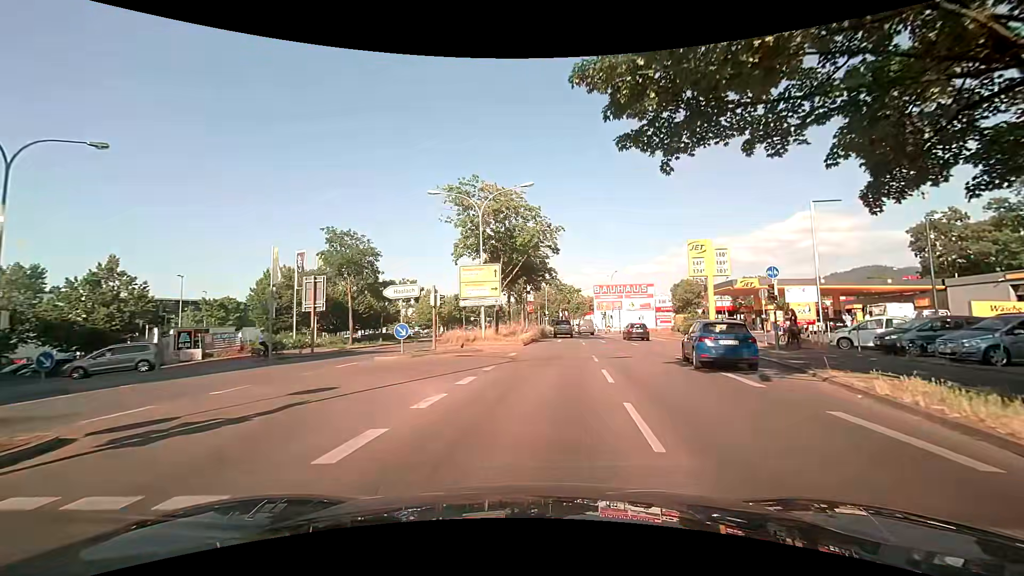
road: primary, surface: asphalt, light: Day
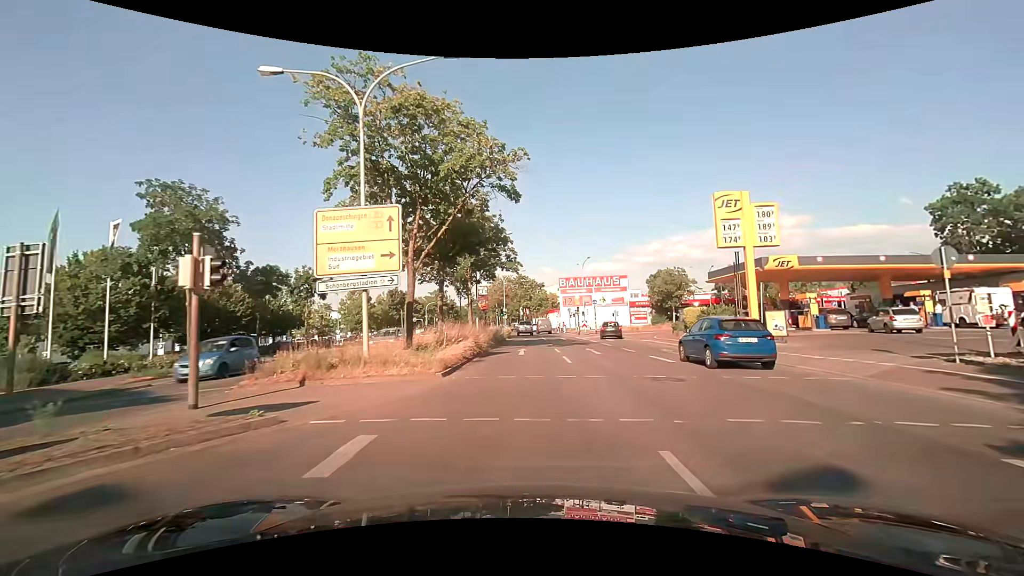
(+0.8, +15.4) m; +5°
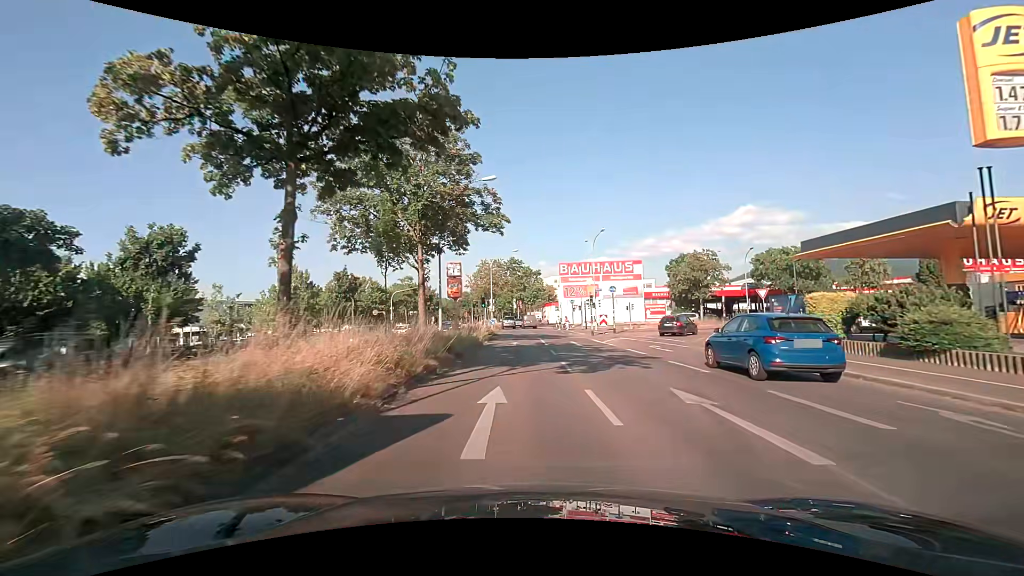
(+0.1, +16.3) m; +1°
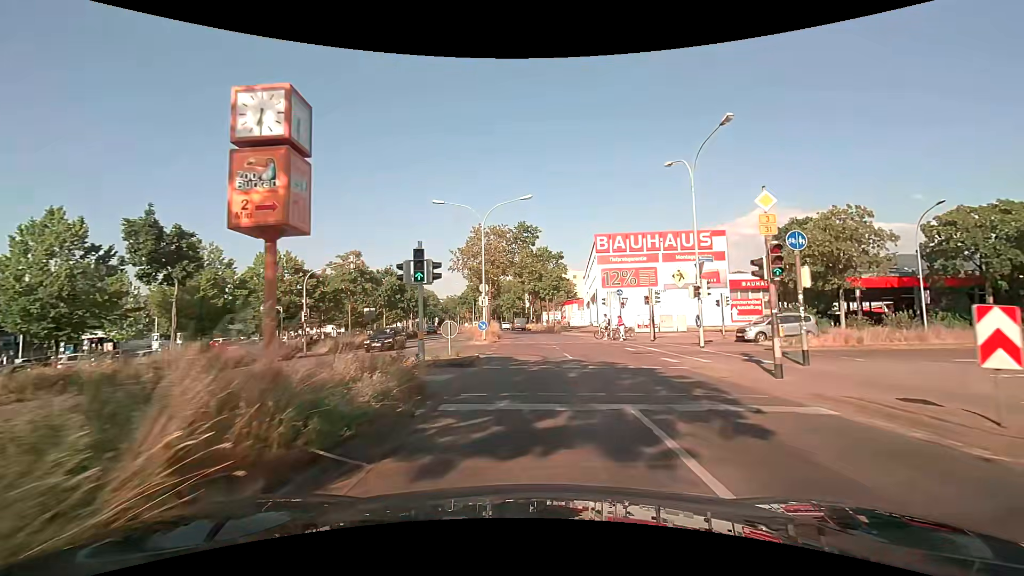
(-0.7, +26.8) m; -2°
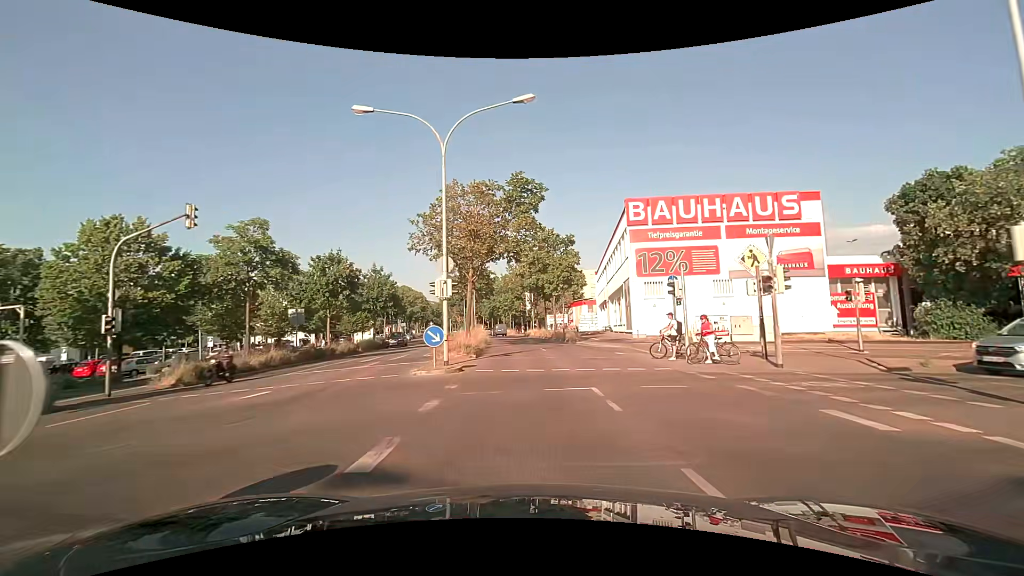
(-0.1, +15.8) m; -1°
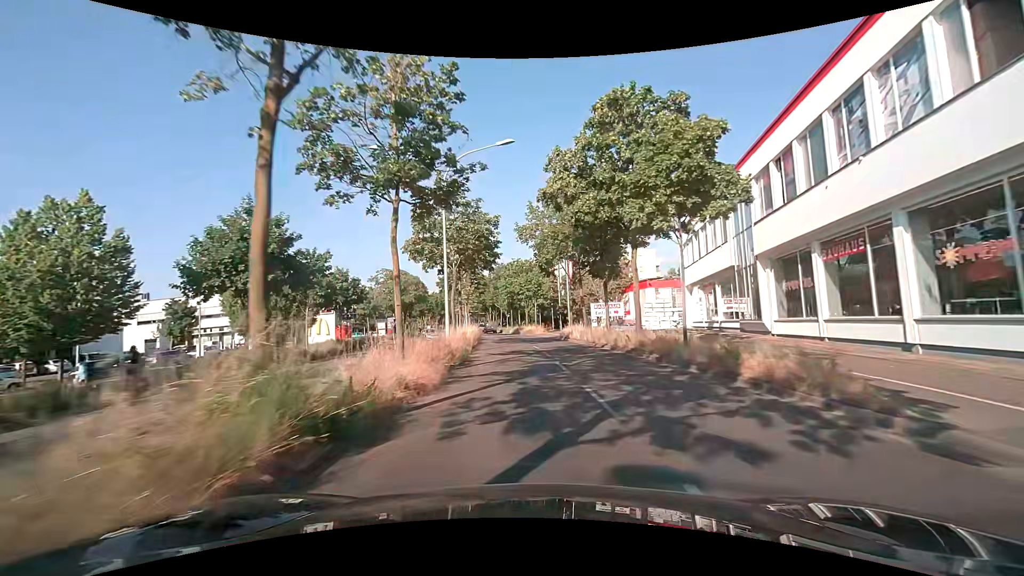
(-0.5, +31.0) m; -3°
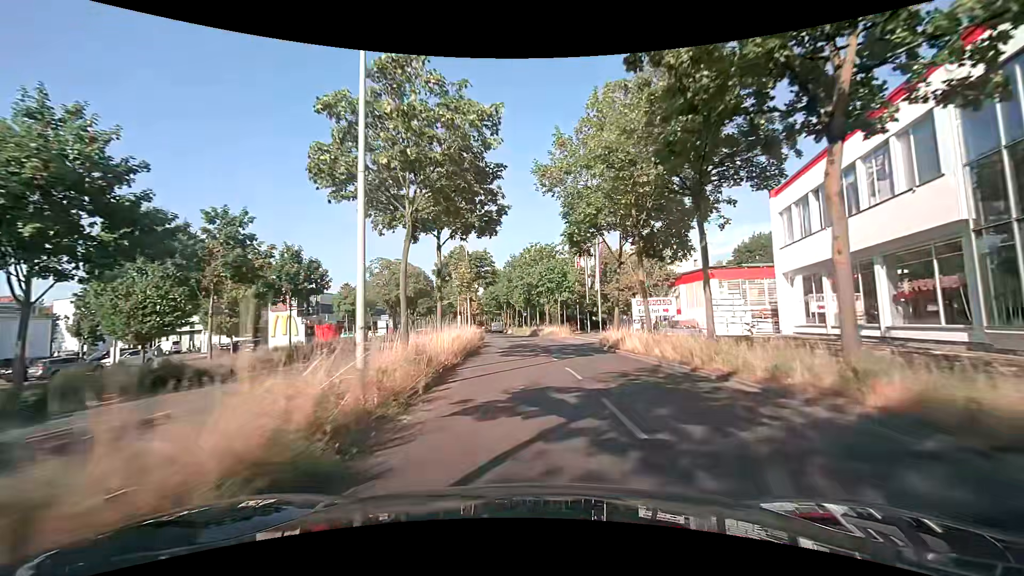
(-0.2, +13.6) m; -2°
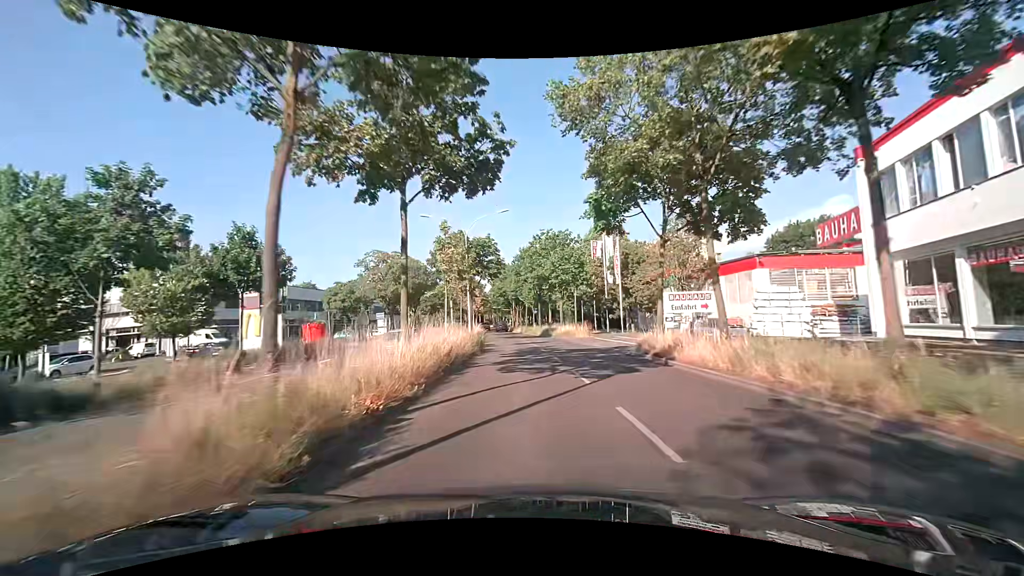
(0.0, +7.0) m; -1°
(0, +10) (0, +20) (-1, +30) (-2, +40) (-3, +50) (-4, +60) (-5, +70) (-6, +80) (-7, +90) (-9, +100) m
